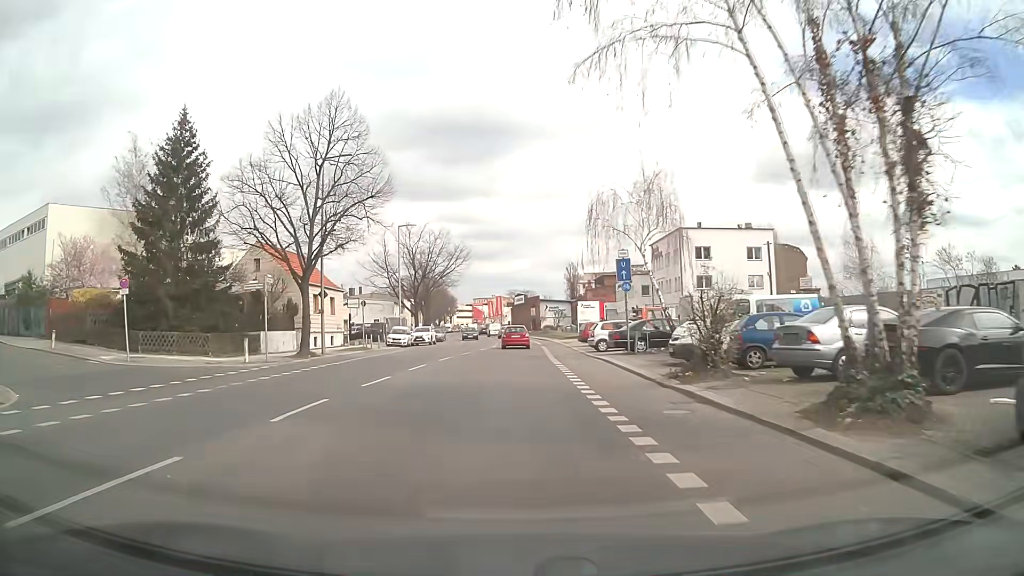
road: tertiary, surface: asphalt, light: Day
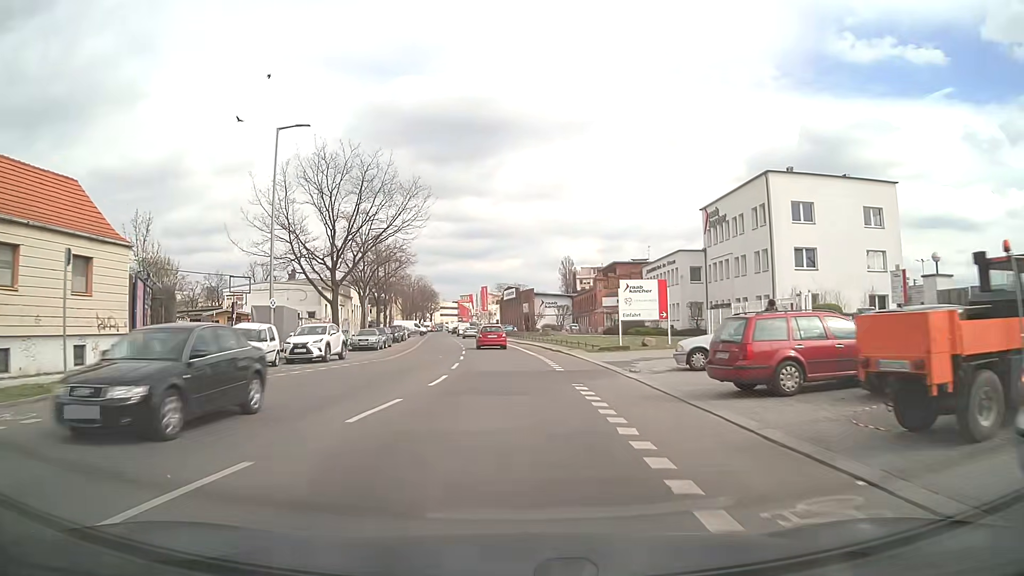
(-0.1, +30.1) m; +1°
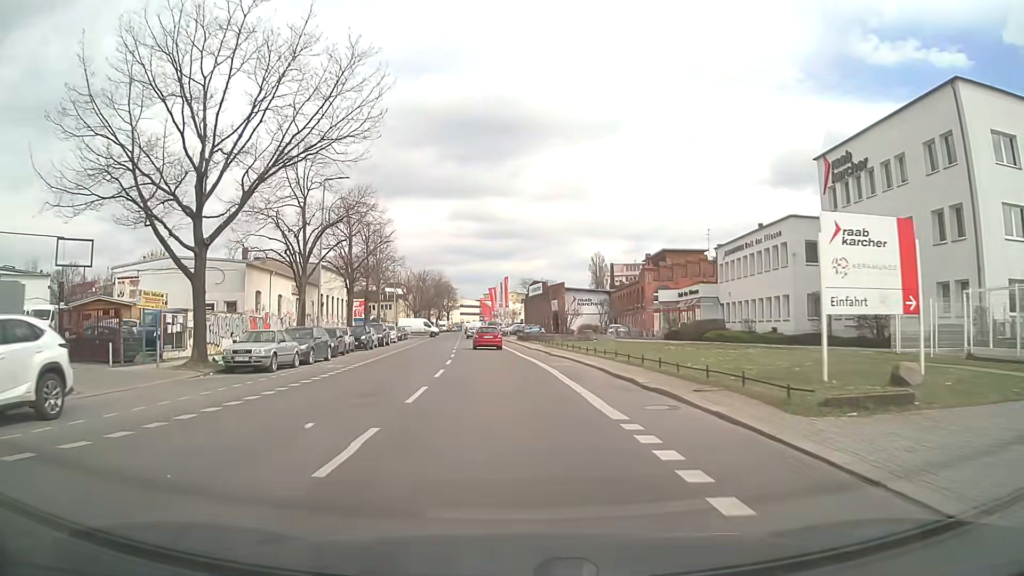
(-0.3, +21.7) m; -2°
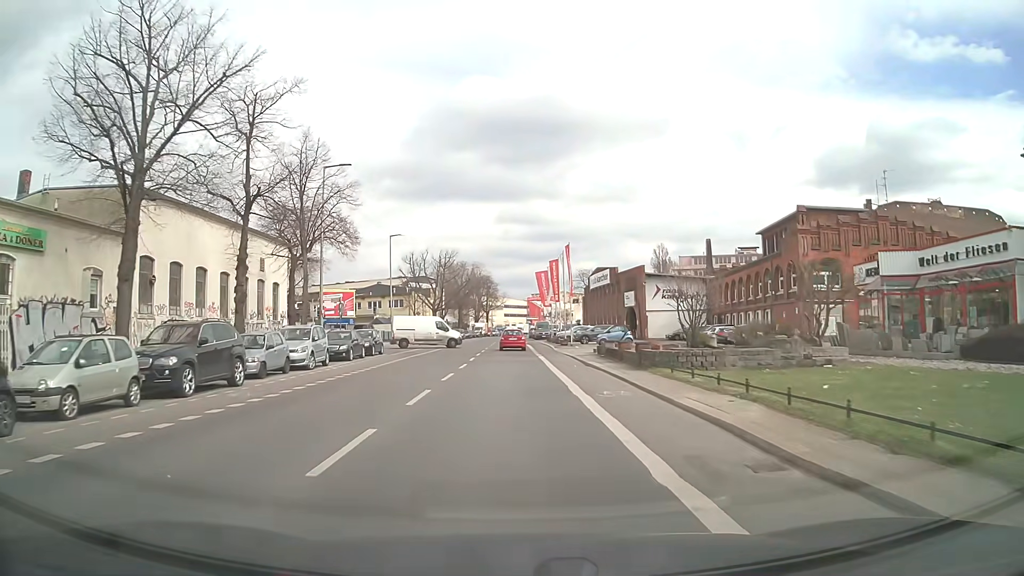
(-1.5, +36.0) m; -4°
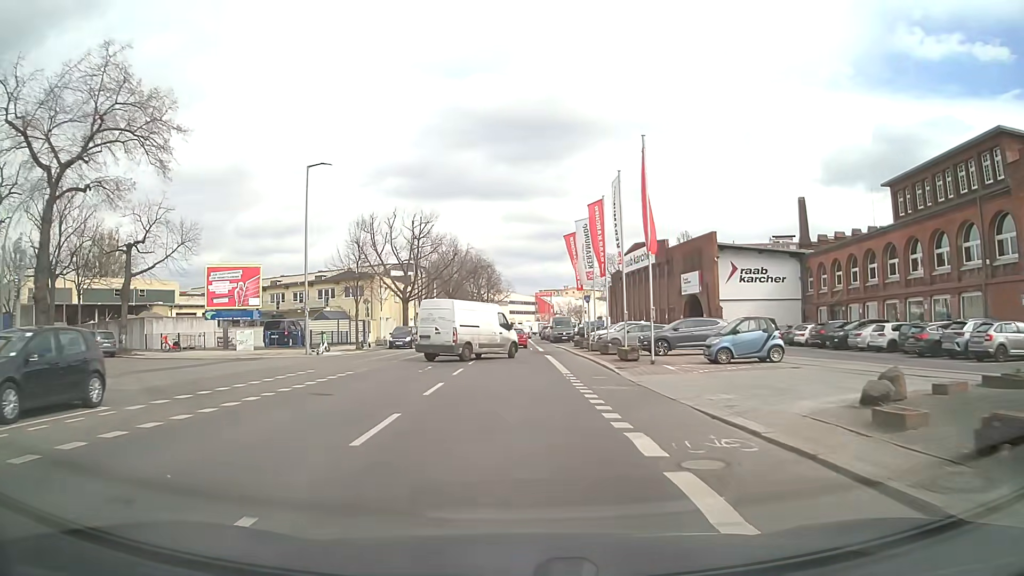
(-0.2, +28.5) m; 0°
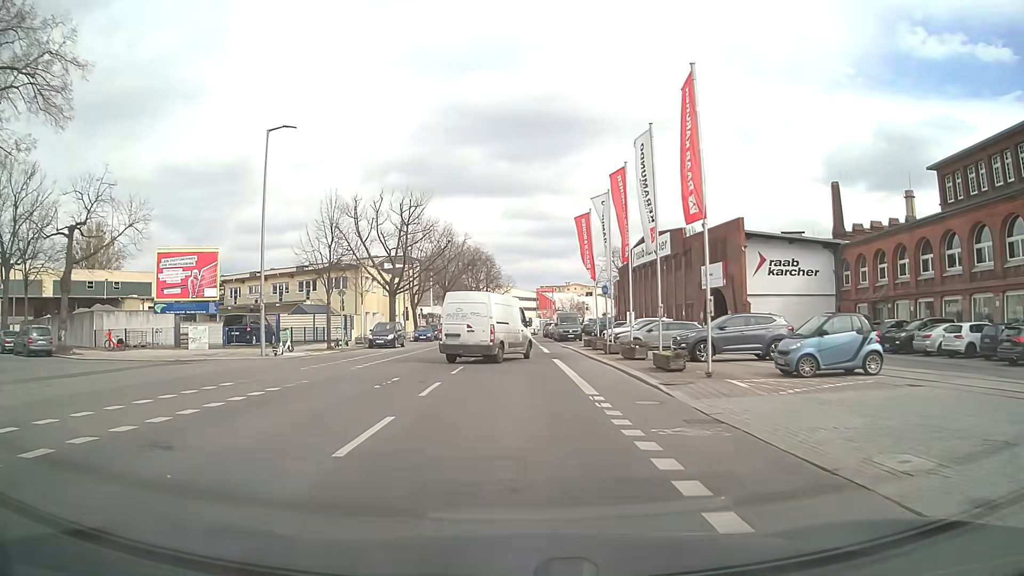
(0.0, +6.7) m; 0°
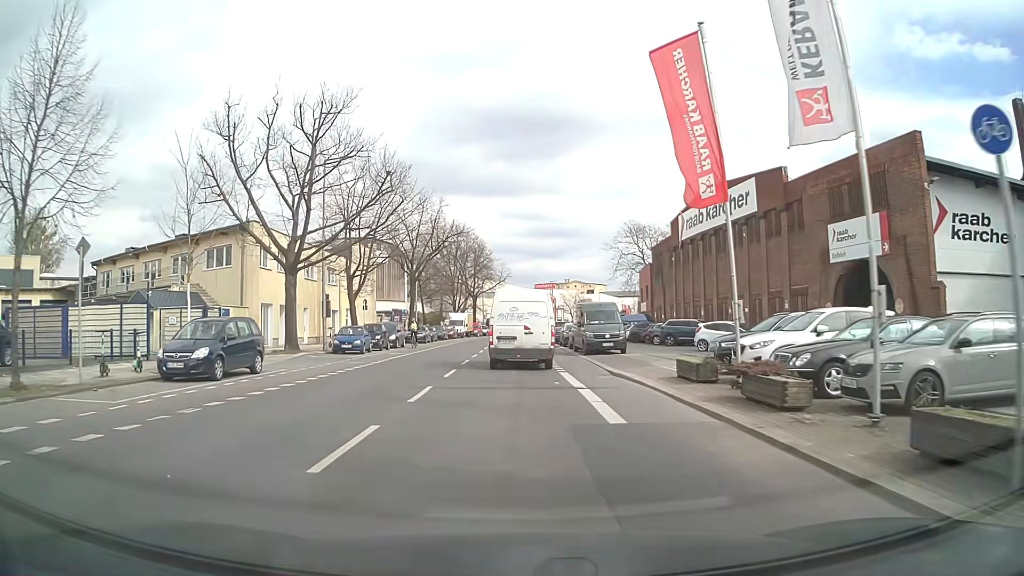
(-0.1, +24.7) m; 0°
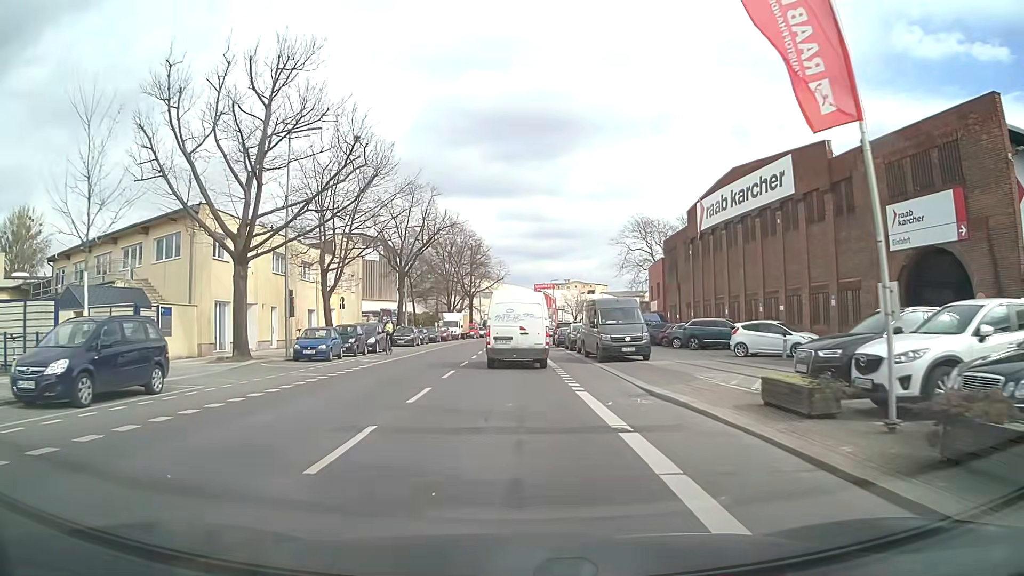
(0.0, +6.0) m; 0°
(0, +10) (0, +20) (0, +30) (0, +40) (0, +50) (0, +60) (+1, +70) (+2, +80) (+4, +90) (+6, +99) m
